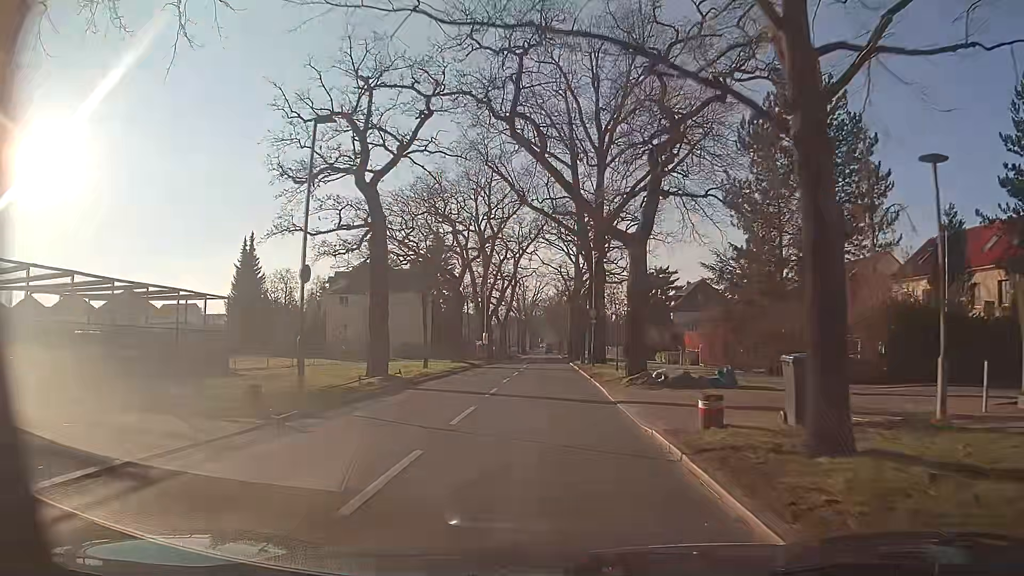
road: secondary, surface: asphalt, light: Day
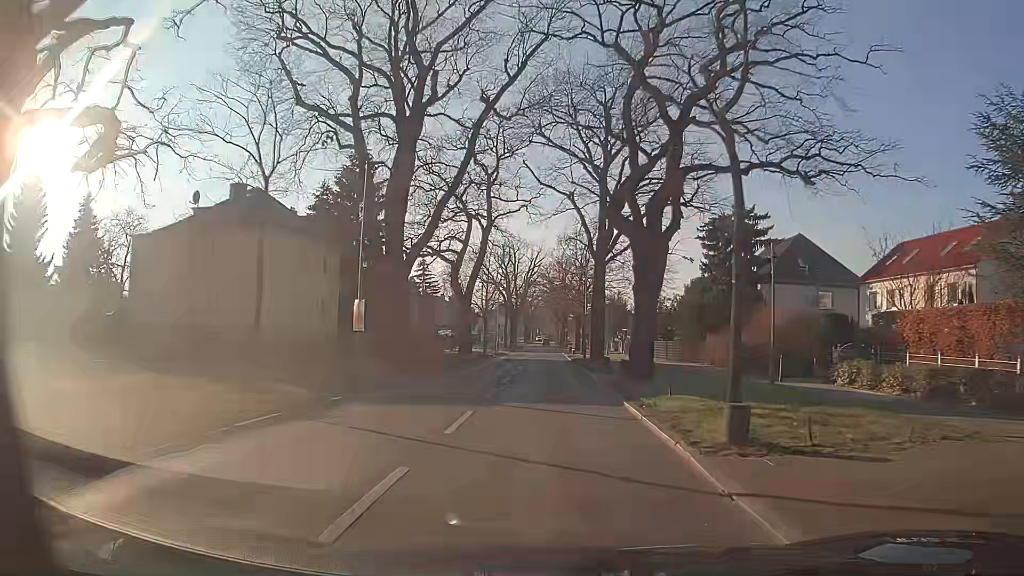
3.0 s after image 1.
(-0.2, +37.7) m; 0°
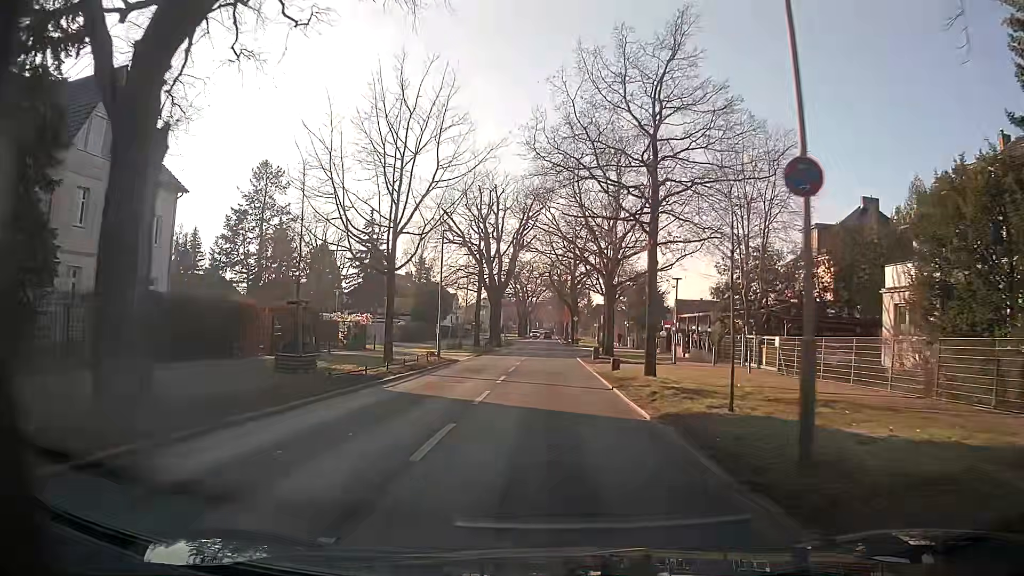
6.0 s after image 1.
(-0.2, +38.2) m; -1°
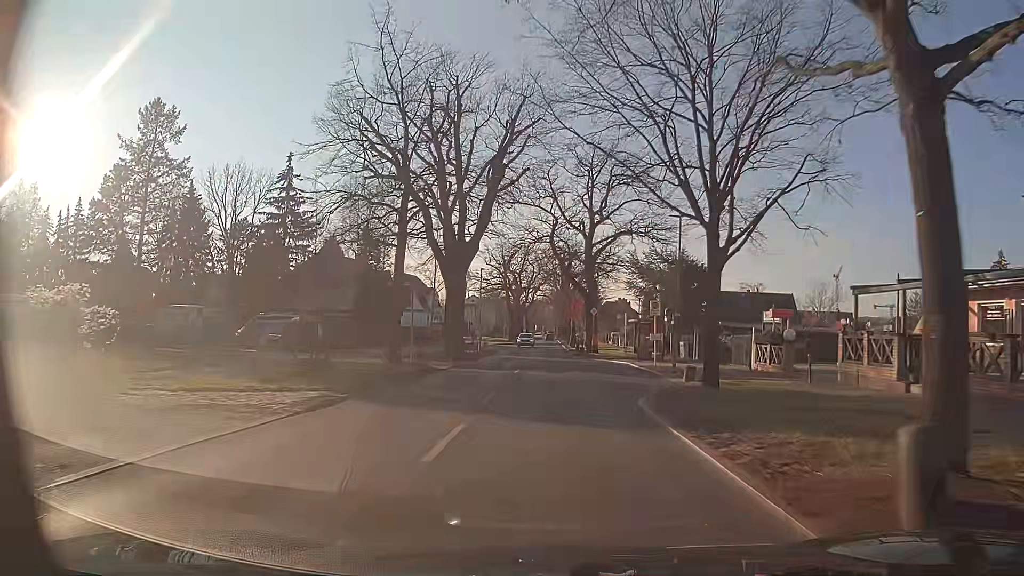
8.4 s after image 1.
(0.0, +30.0) m; 0°
(0, +10) (0, +20) (0, +30) (0, +40) (+1, +50) (+1, +60) (+1, +70) (+1, +80) (+1, +90) (+1, +100) m
